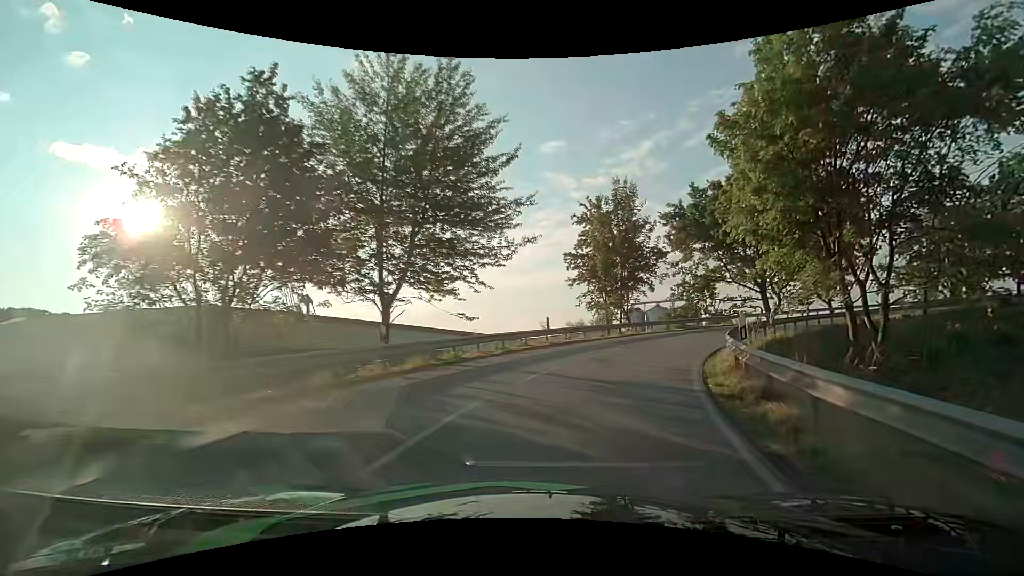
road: unclassified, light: Day
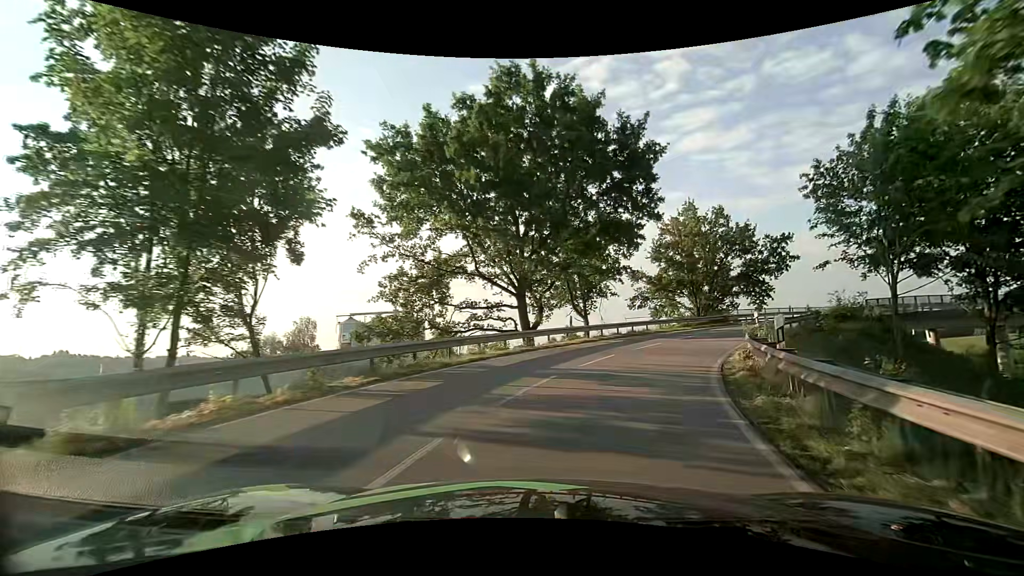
(+7.0, +24.7) m; +31°
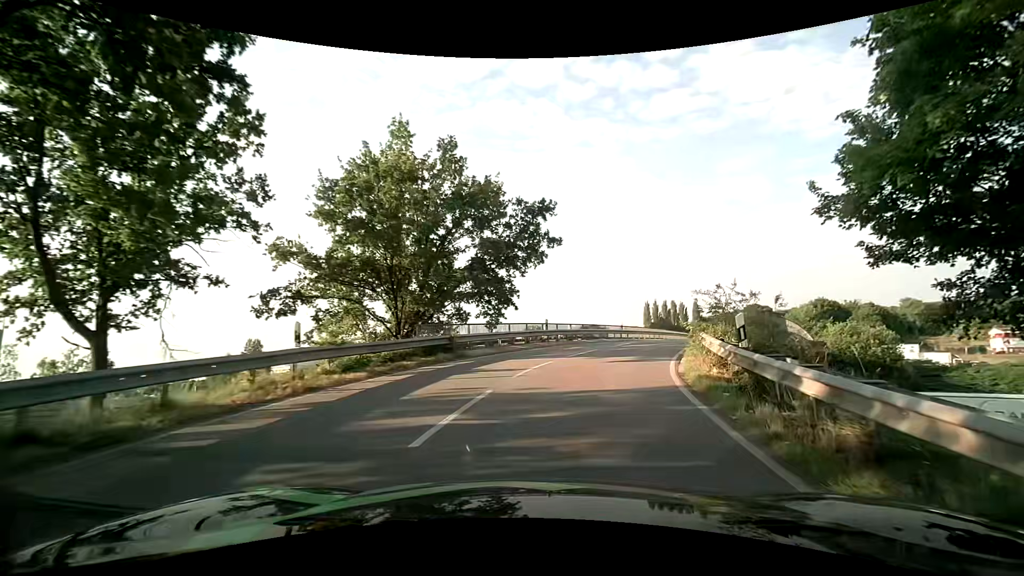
(+7.0, +24.5) m; +32°
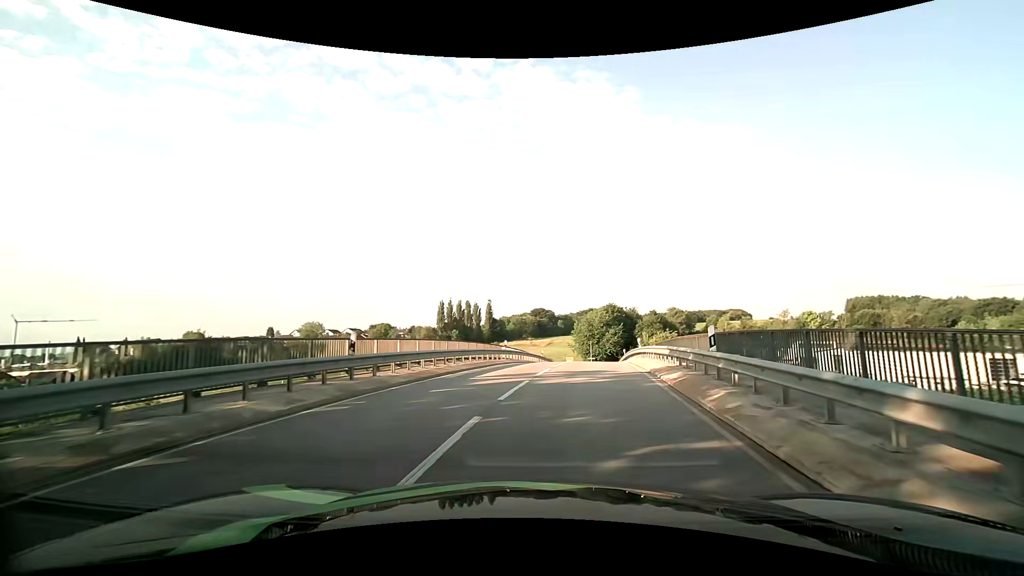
(+5.0, +24.4) m; +24°
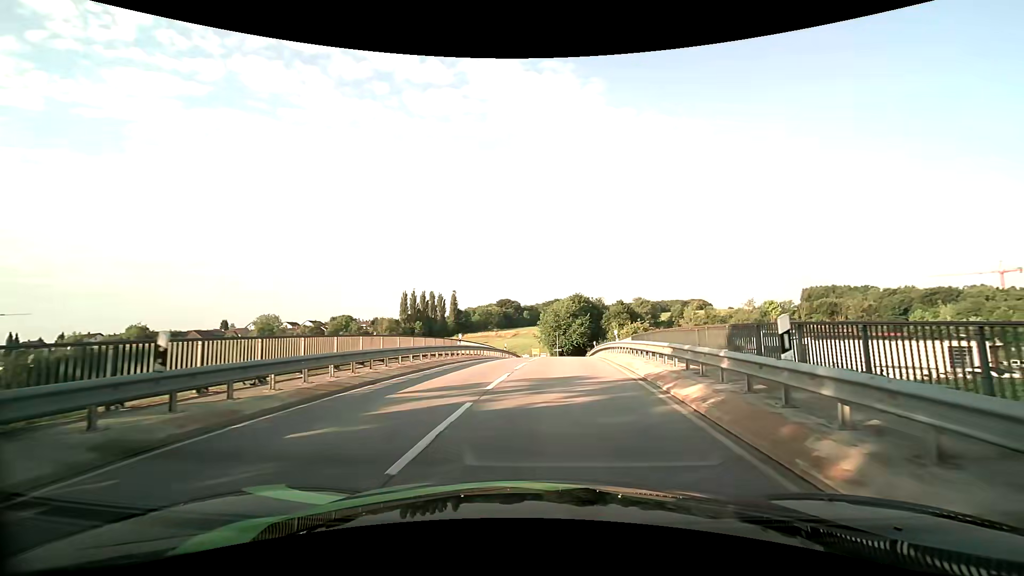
(+0.1, +5.0) m; +3°
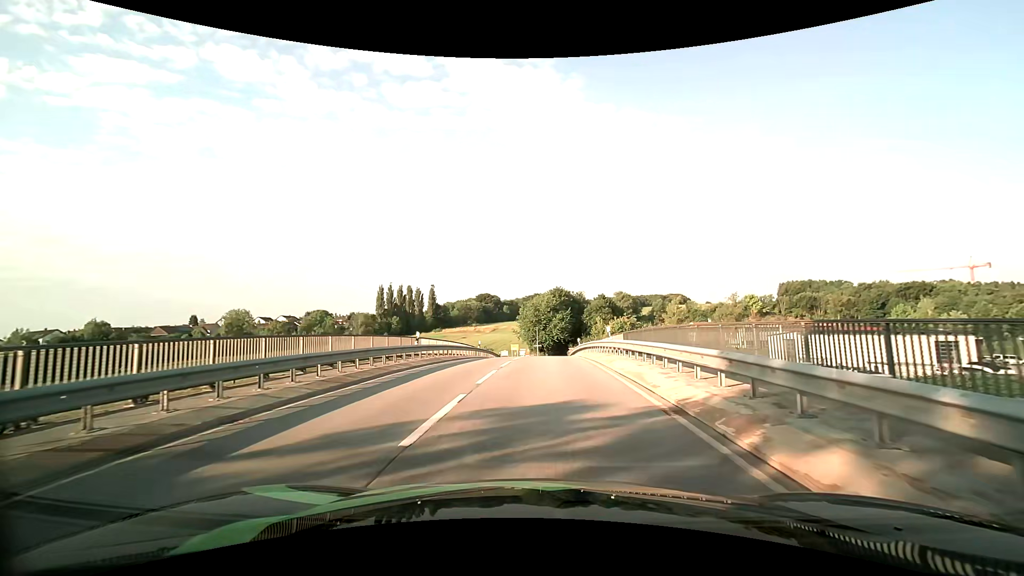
(+0.1, +5.0) m; +2°
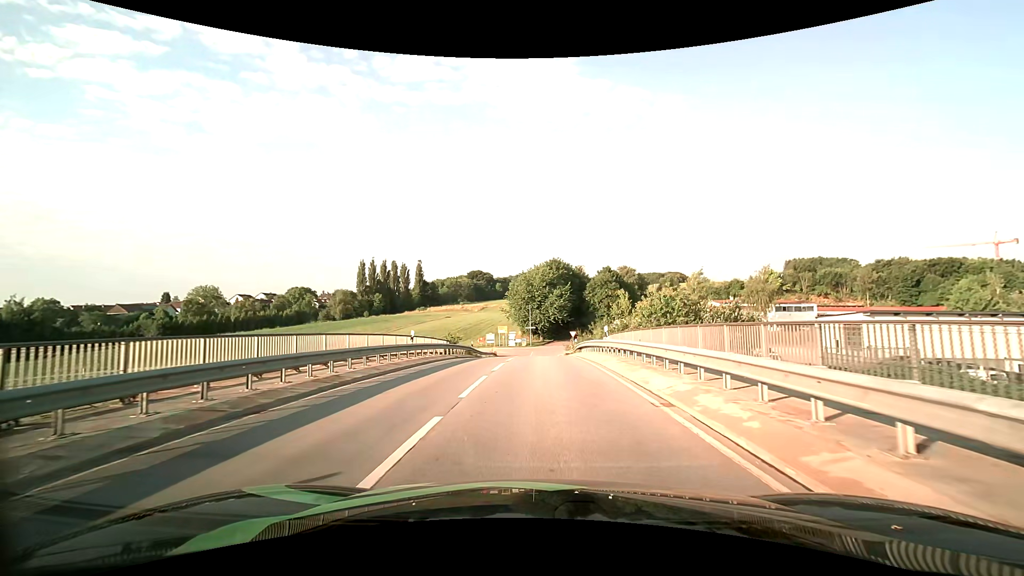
(+0.2, +20.5) m; +1°
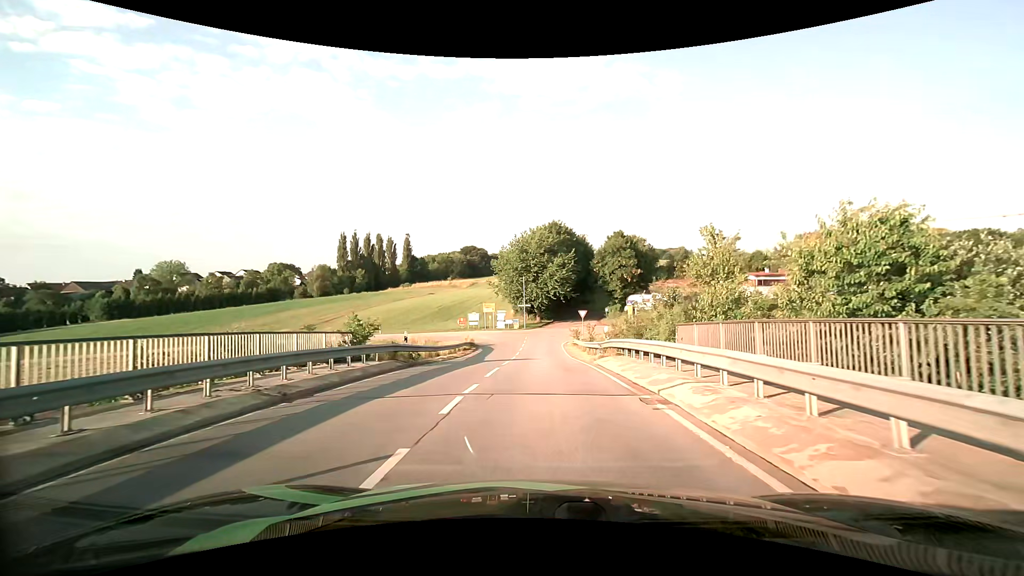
(0.0, +19.9) m; 0°
(0, +10) (0, +20) (0, +30) (0, +40) (0, +50) (0, +60) (-5, +68) (-15, +70) (-24, +70) (-34, +68) m
